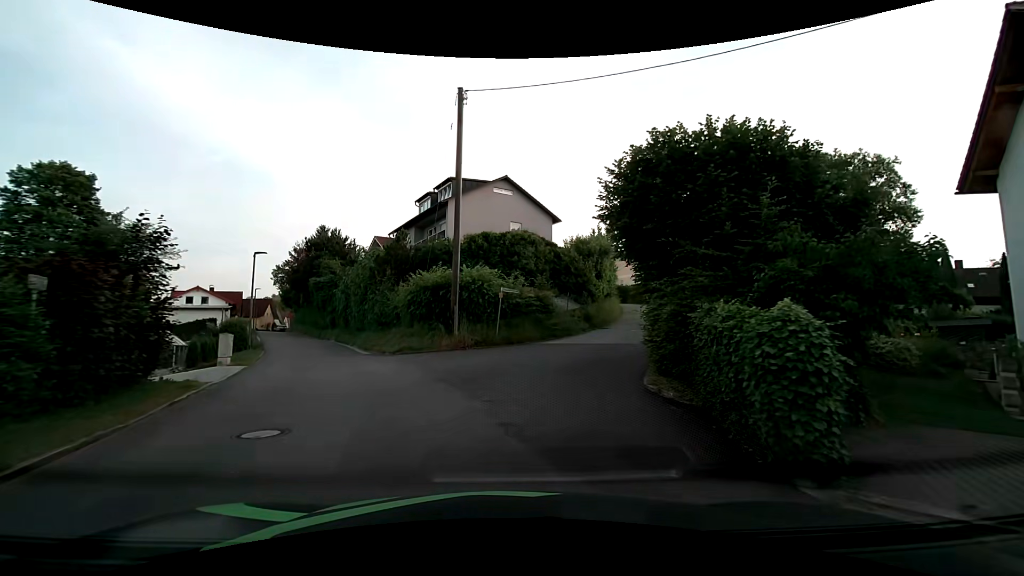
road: residential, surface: asphalt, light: Day
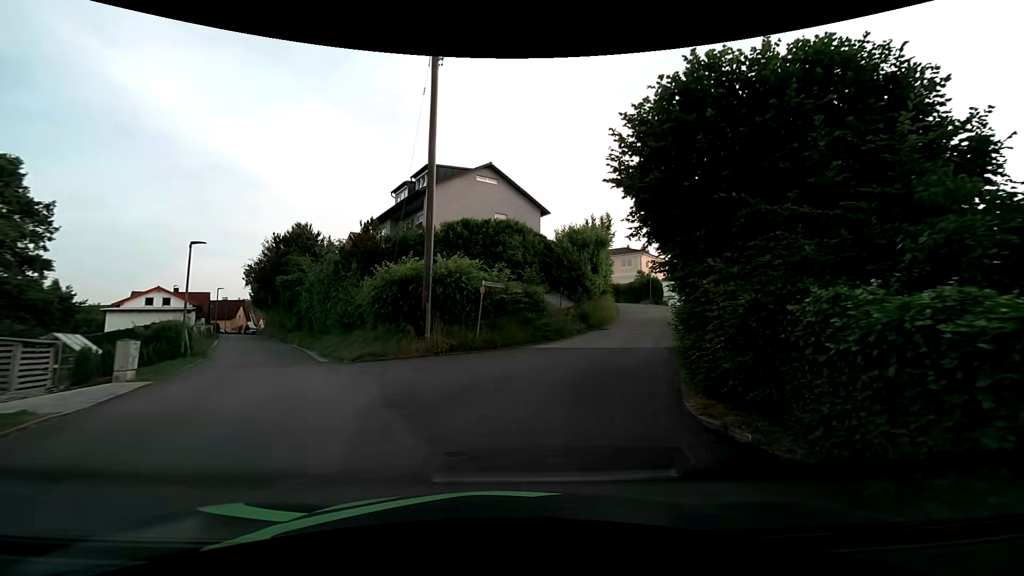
(0.0, +3.6) m; +2°
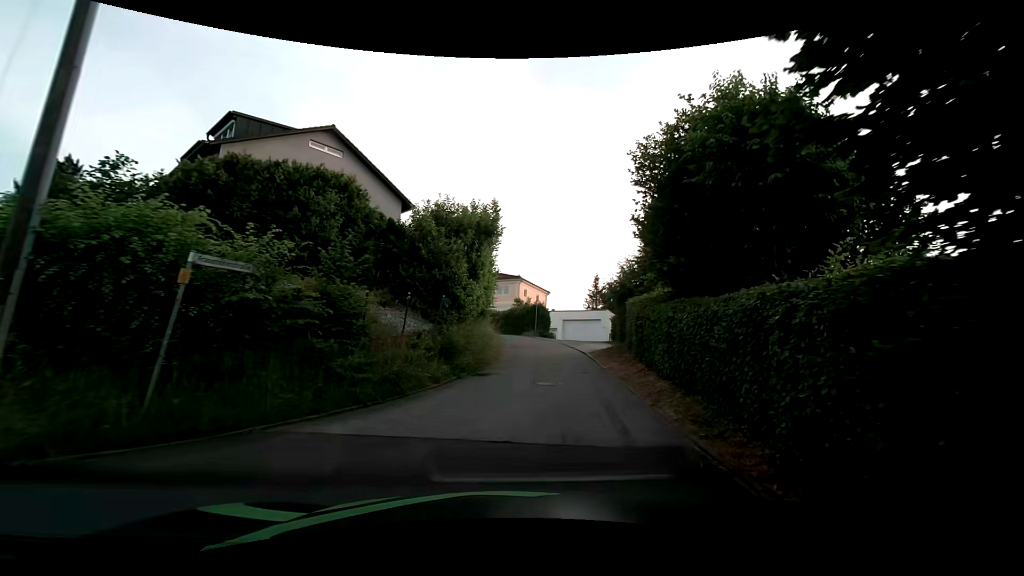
(+1.1, +10.7) m; +14°
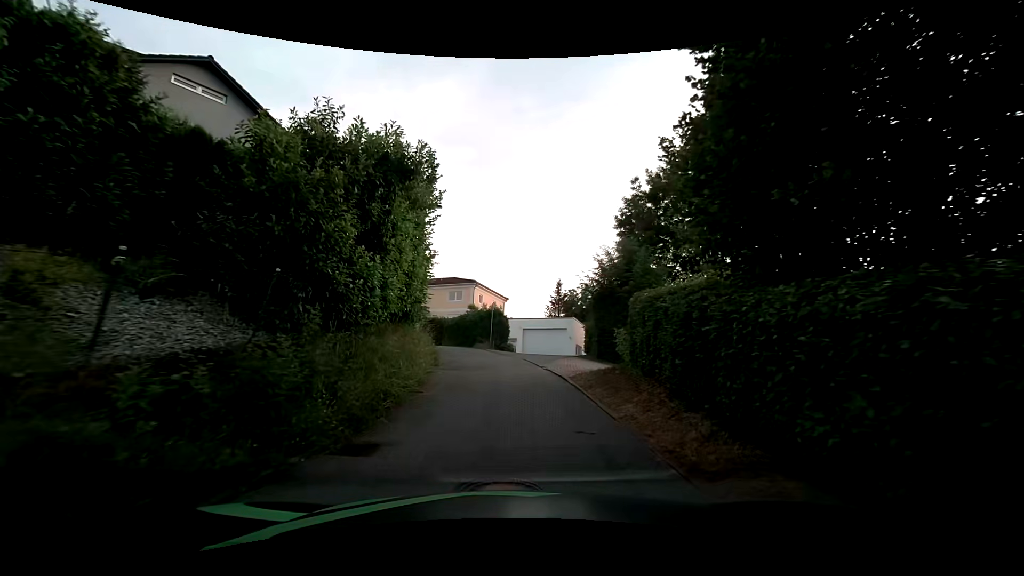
(+0.4, +7.0) m; +5°
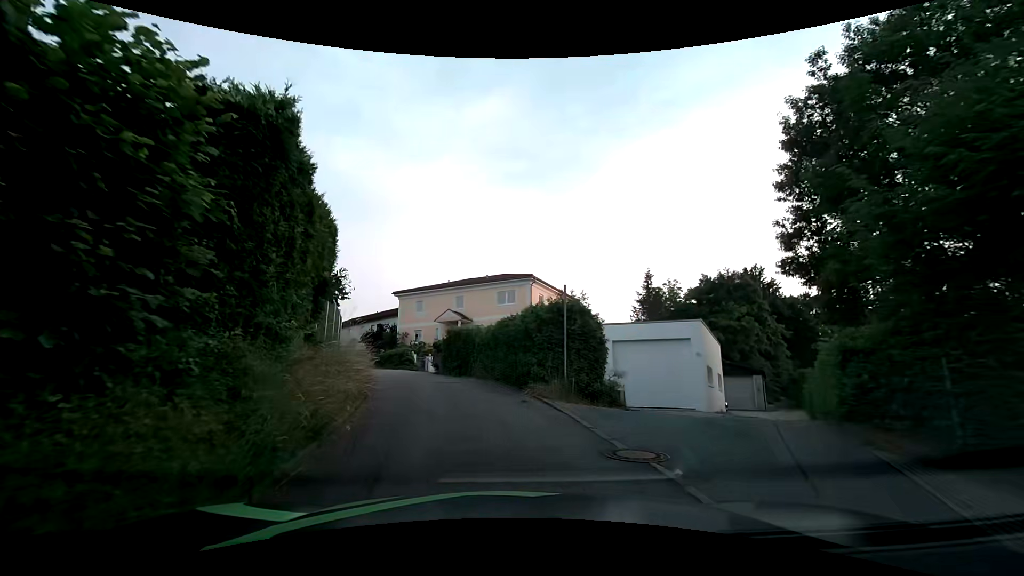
(-0.3, +17.0) m; -8°
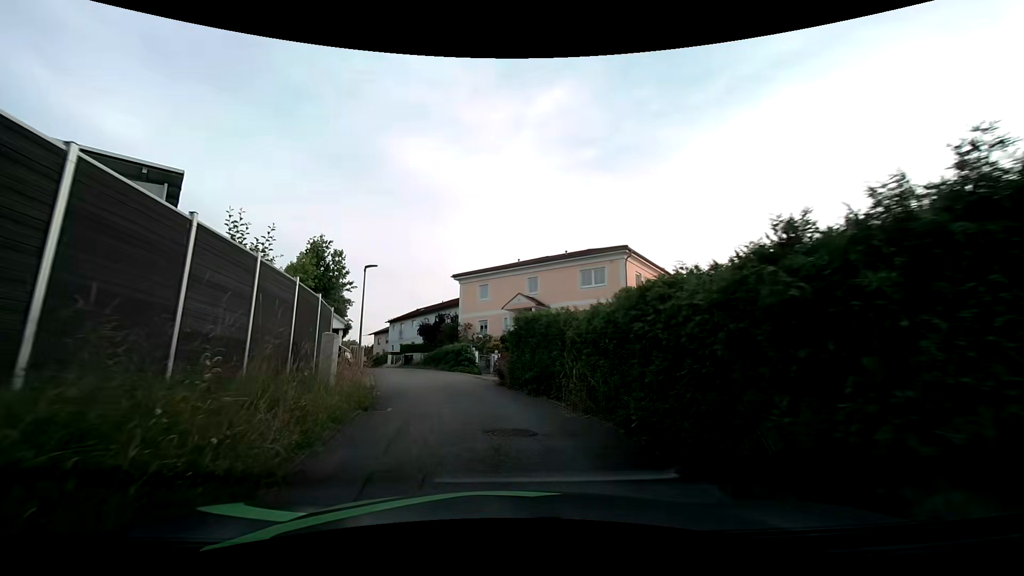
(-0.4, +9.7) m; -6°
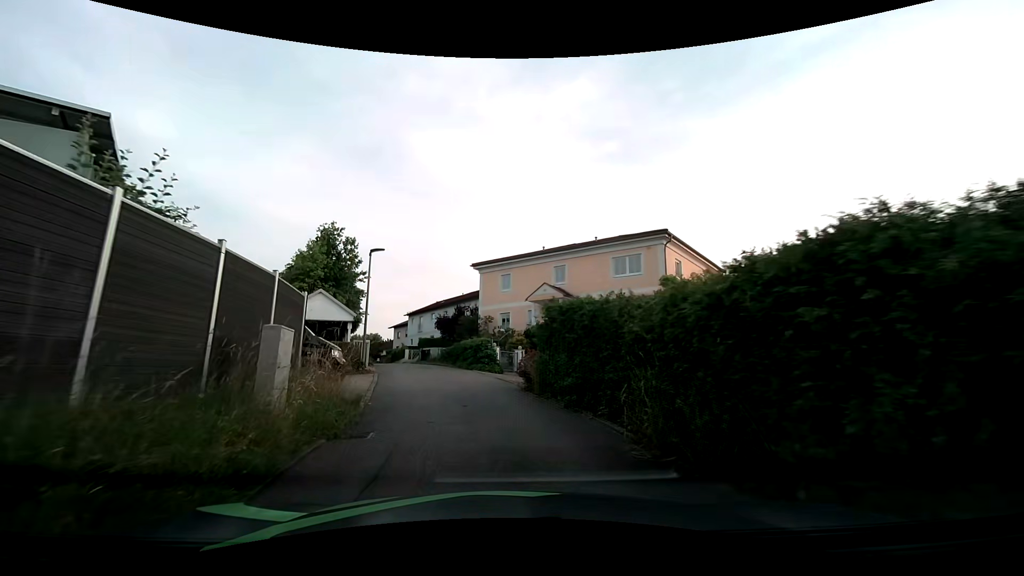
(-0.1, +3.2) m; -4°
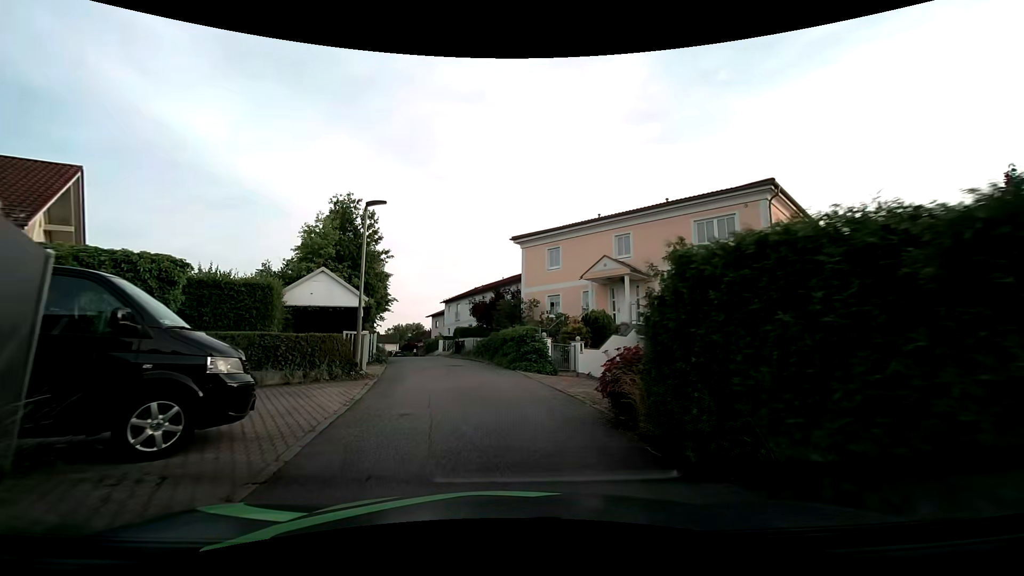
(-0.2, +6.7) m; -3°
